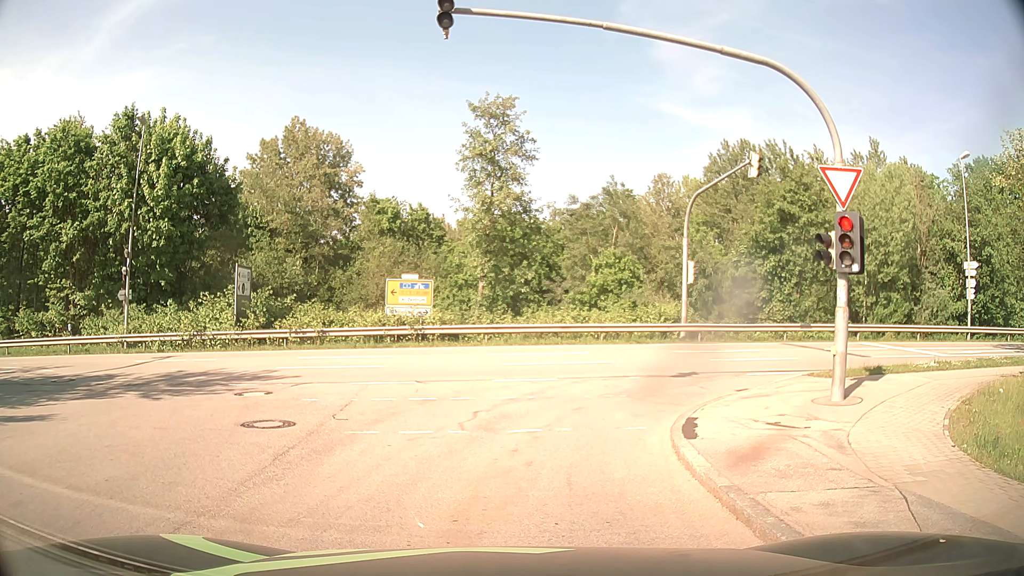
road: residential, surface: asphalt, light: Day
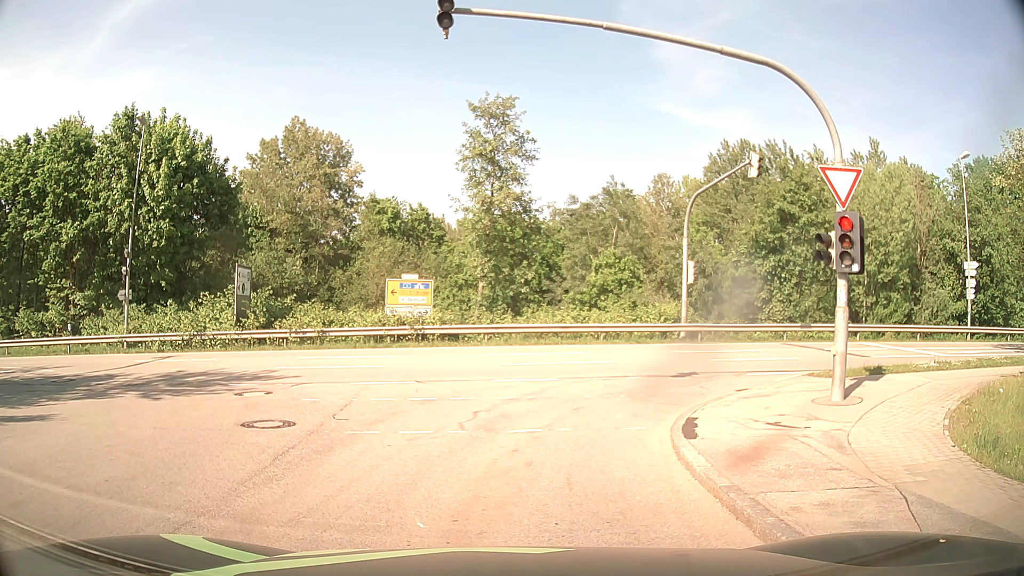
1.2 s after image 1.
(0.0, 0.0) m; 0°
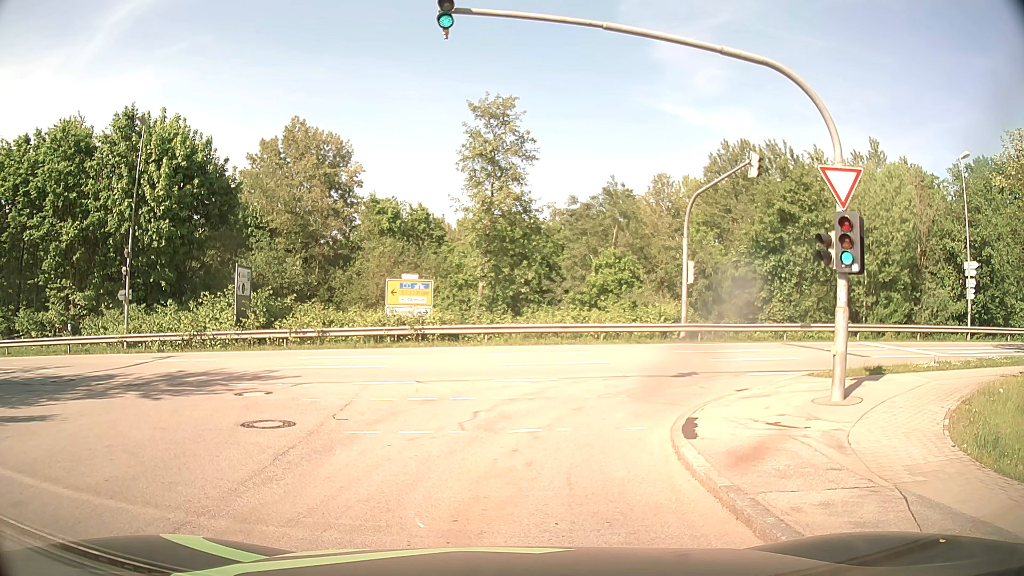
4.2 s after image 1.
(0.0, 0.0) m; 0°
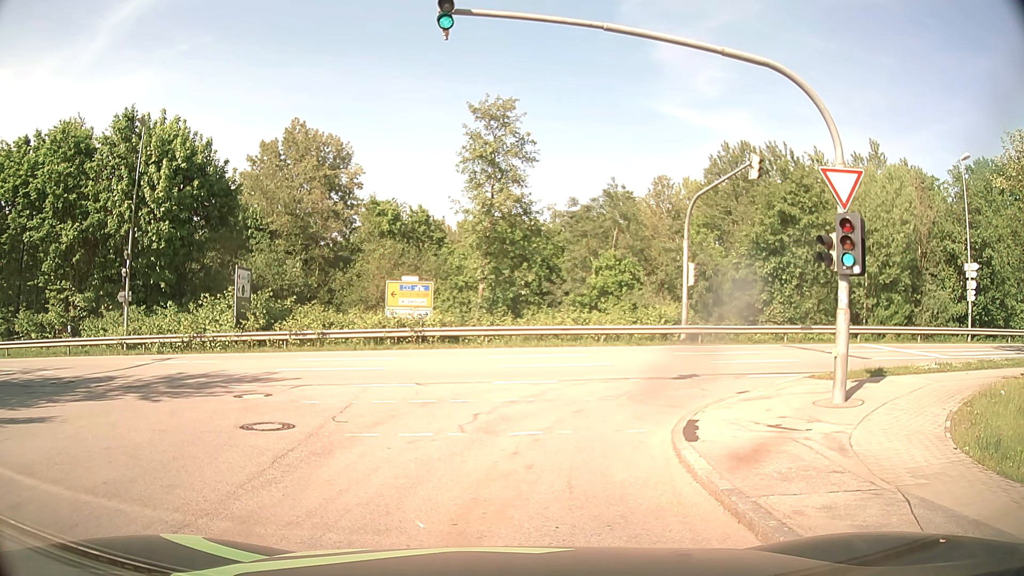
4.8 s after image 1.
(0.0, 0.0) m; 0°
